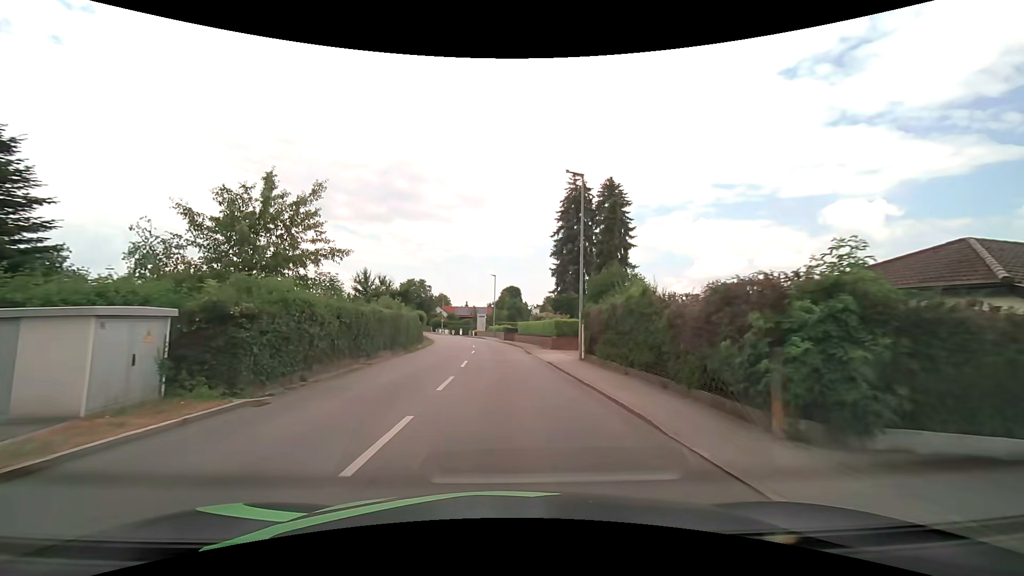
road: secondary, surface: asphalt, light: Day
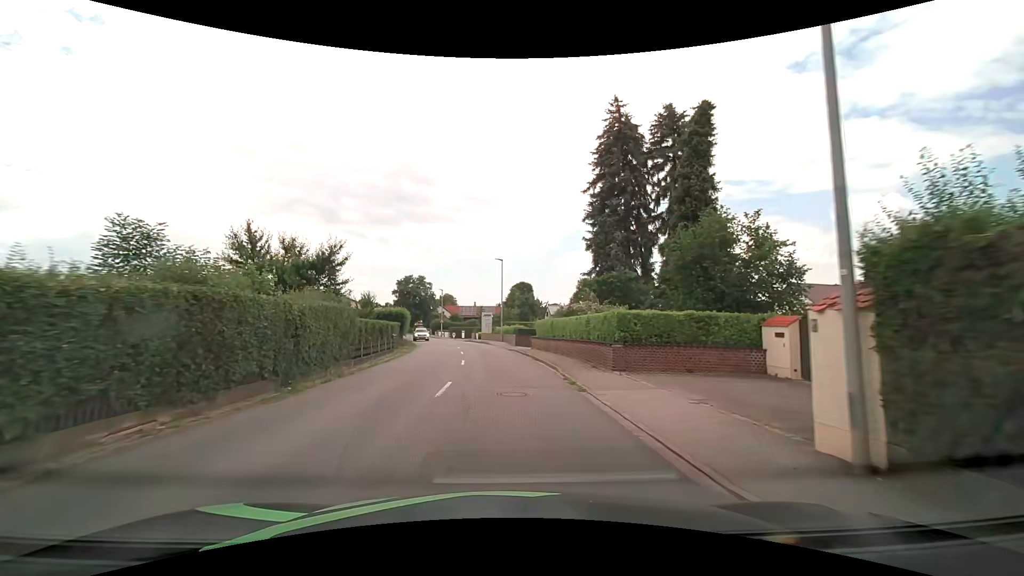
(-0.3, +16.2) m; -2°
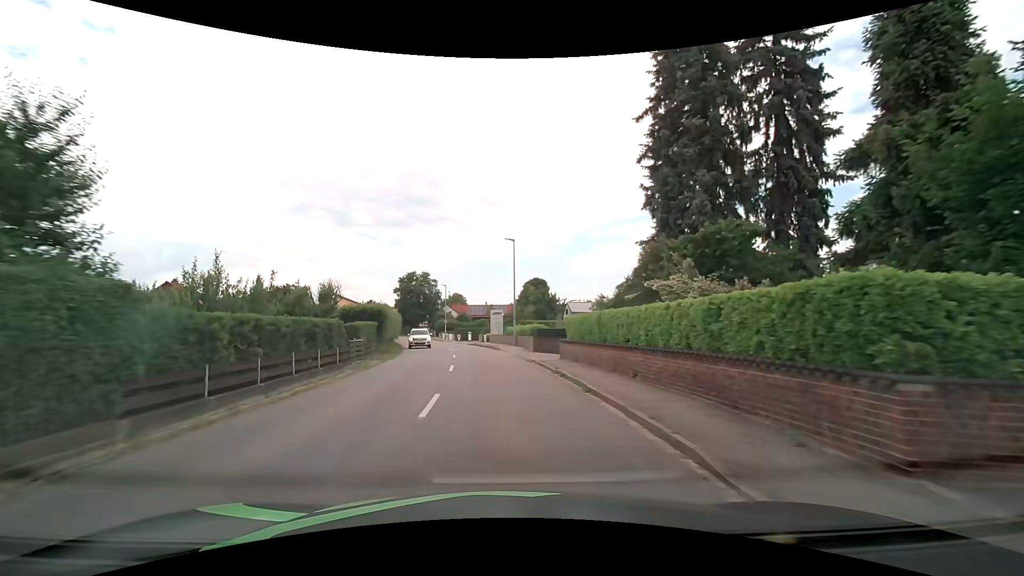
(-0.1, +11.4) m; -1°
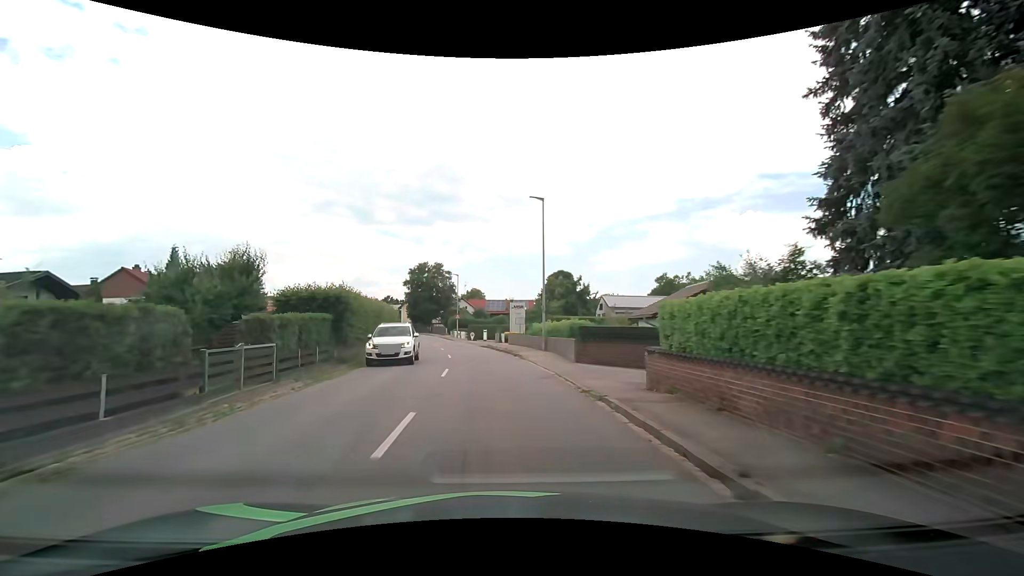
(-0.3, +11.7) m; -2°
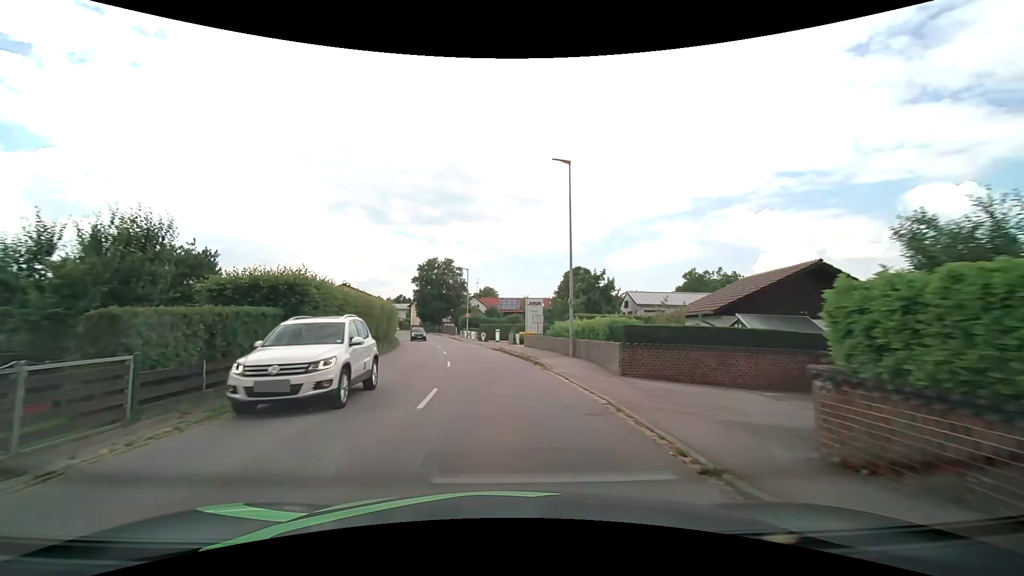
(-0.1, +5.9) m; -2°
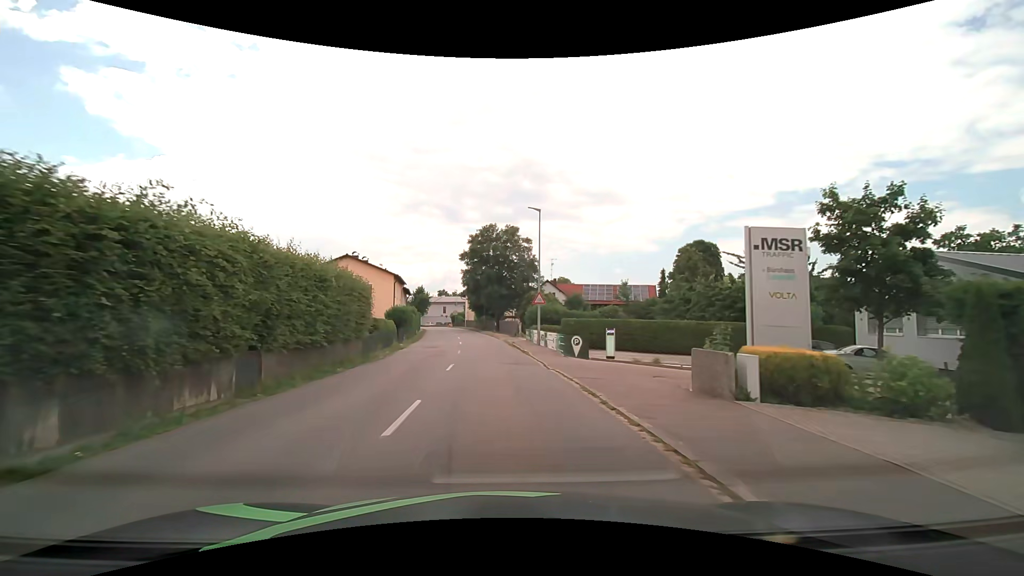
(-2.1, +29.8) m; -8°
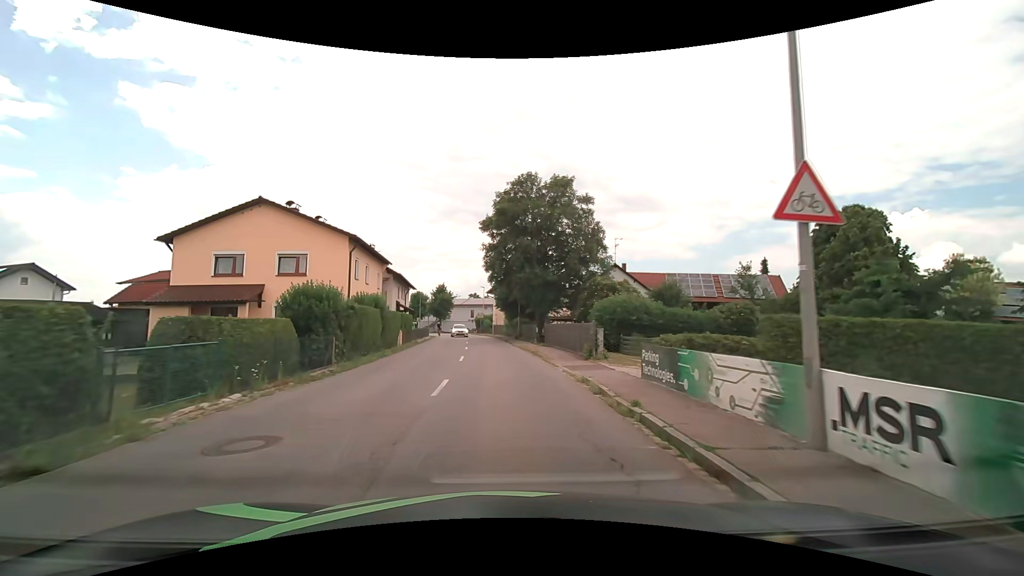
(-1.1, +24.2) m; -4°
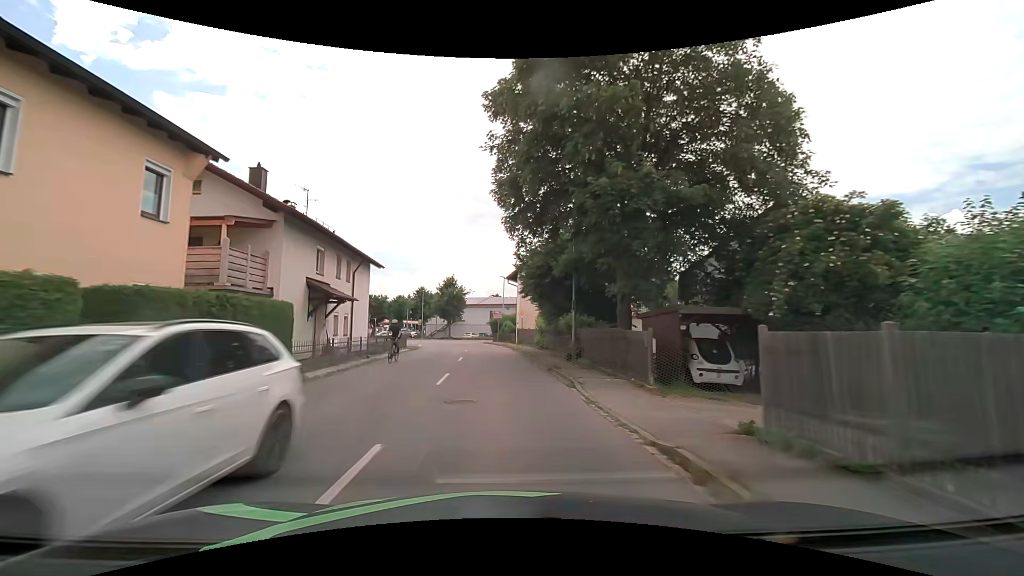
(-0.7, +24.7) m; -3°
(0, +10) (0, +20) (-1, +30) (-2, +40) (-3, +50) (-6, +59) (-10, +69) (-15, +77) (-21, +85) (-27, +93) m
